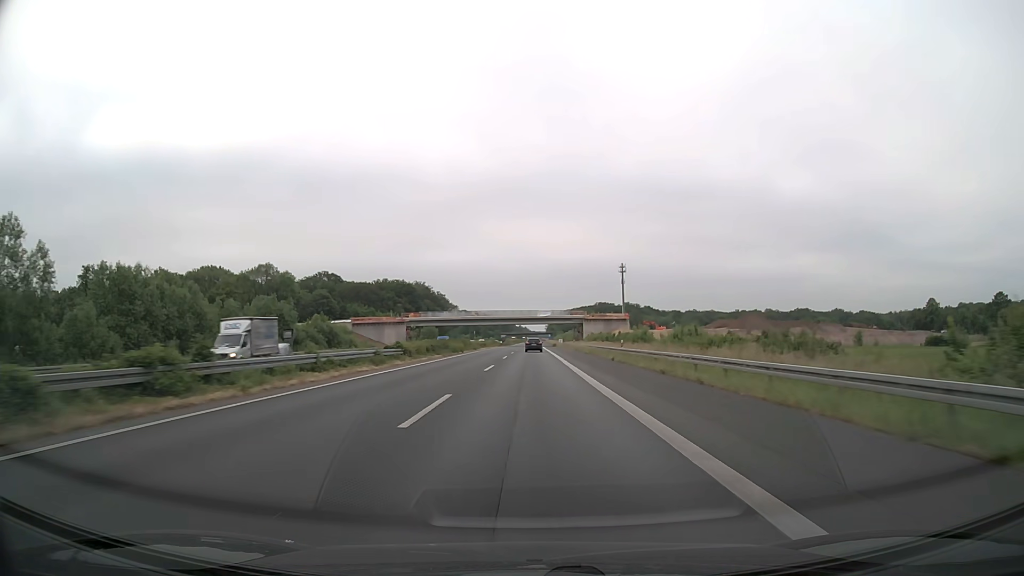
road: motorway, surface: asphalt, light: Day
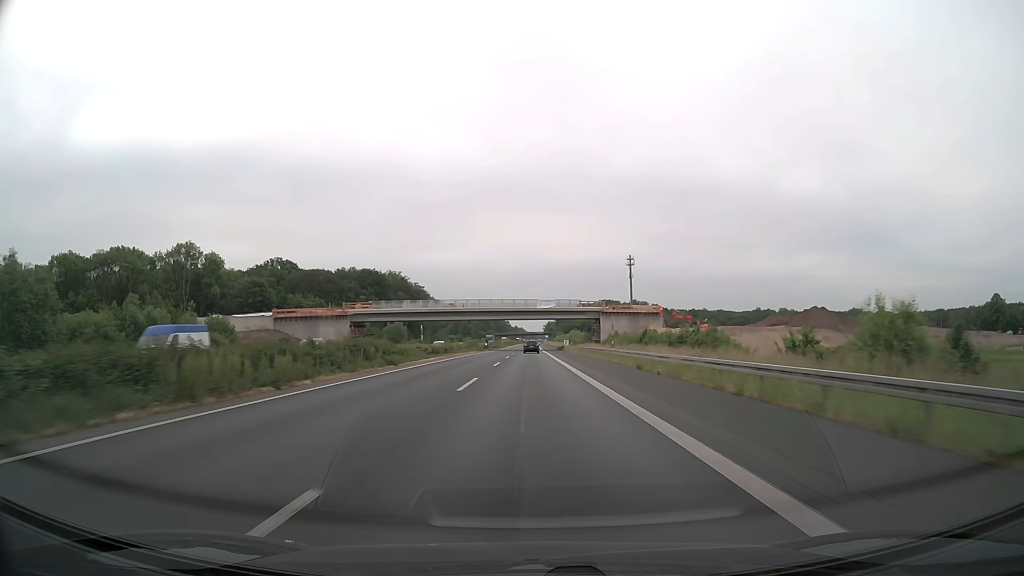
(+0.2, +47.5) m; 0°
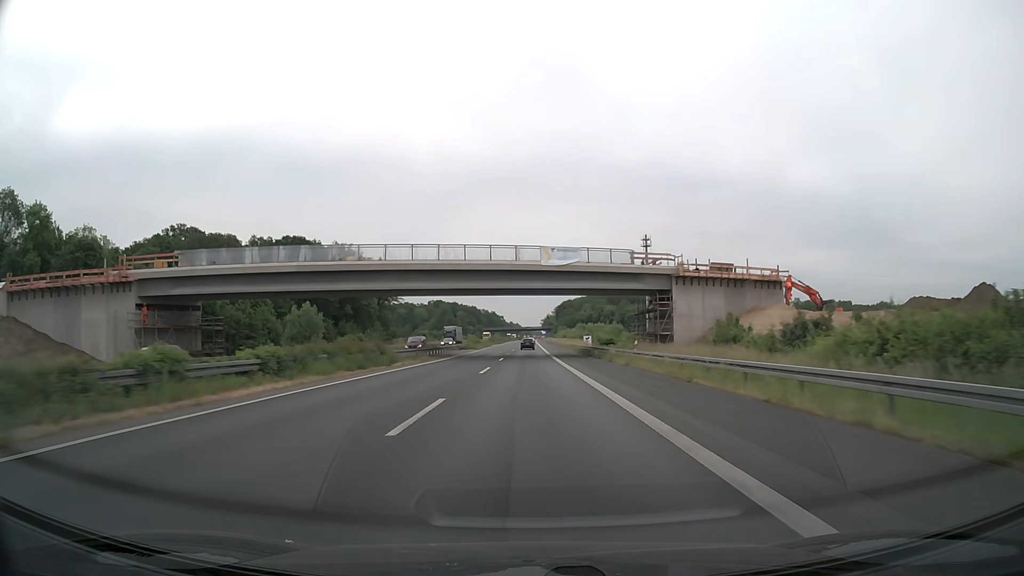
(+0.2, +63.3) m; 0°
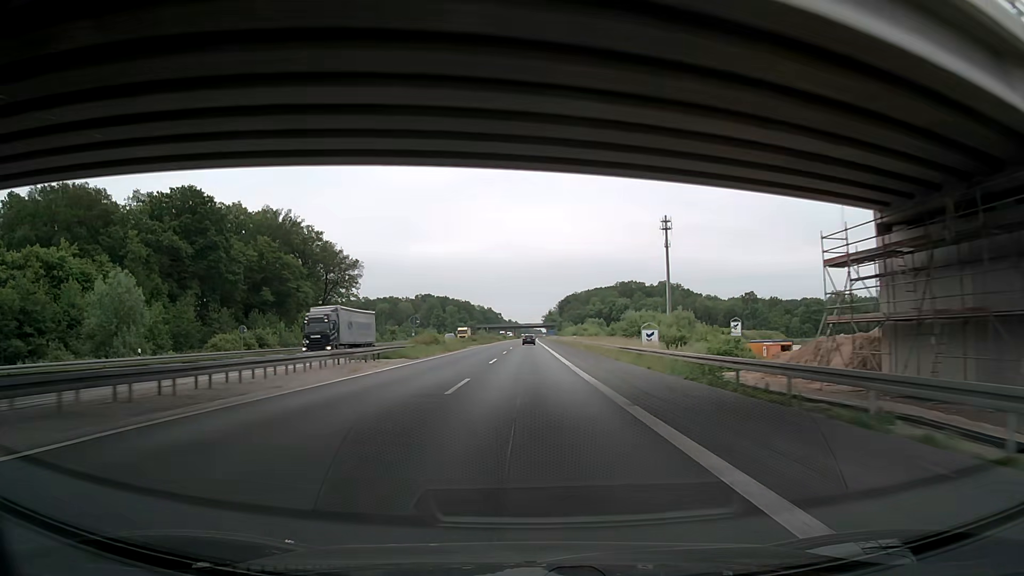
(+0.1, +47.6) m; 0°
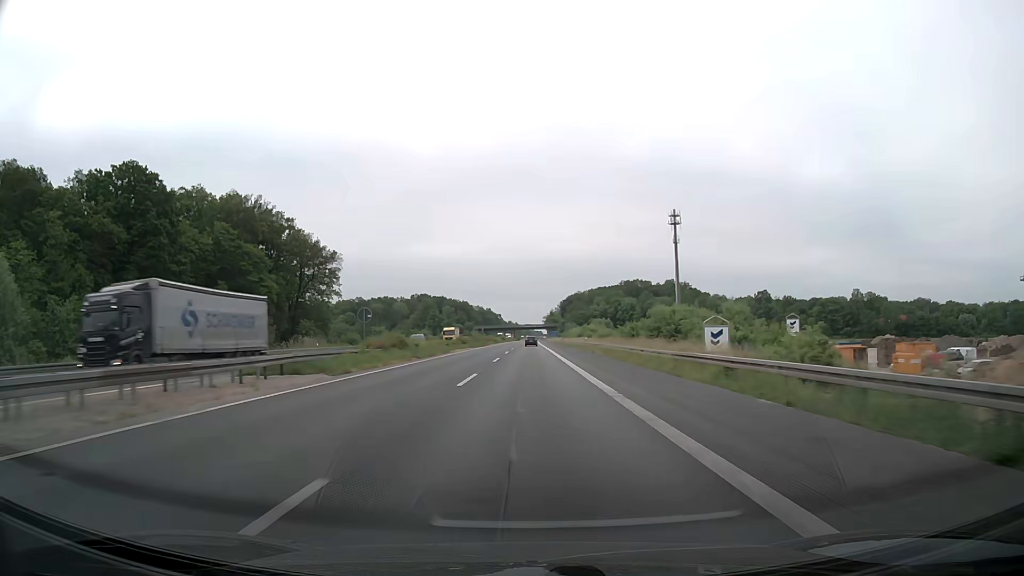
(0.0, +15.9) m; 0°
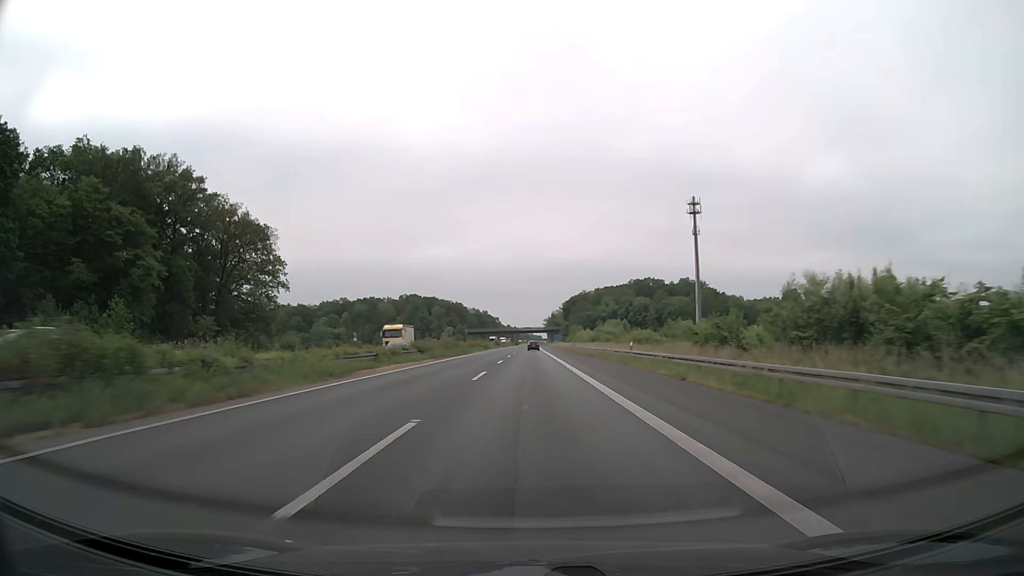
(+0.1, +31.7) m; 0°
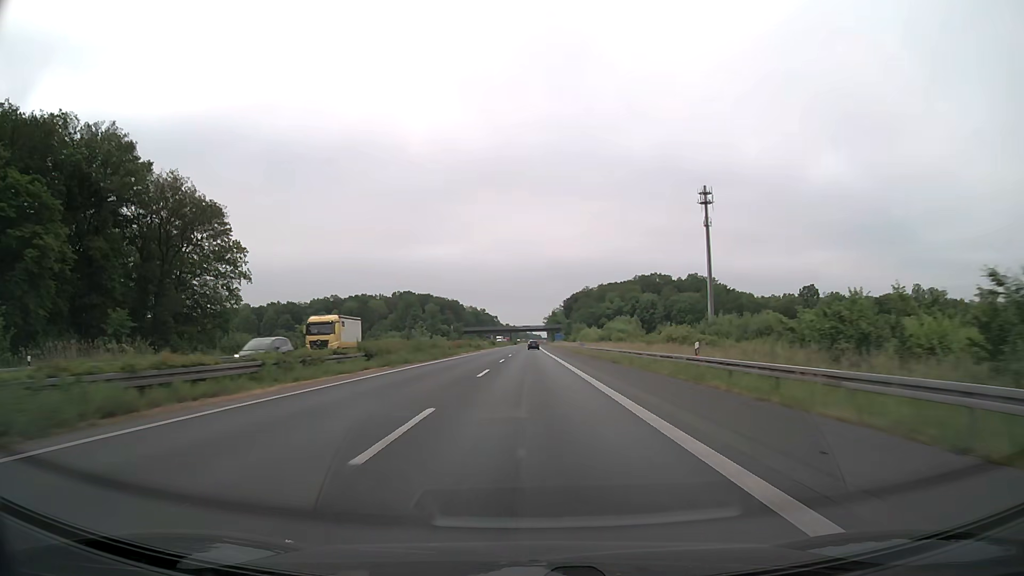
(0.0, +15.8) m; 0°
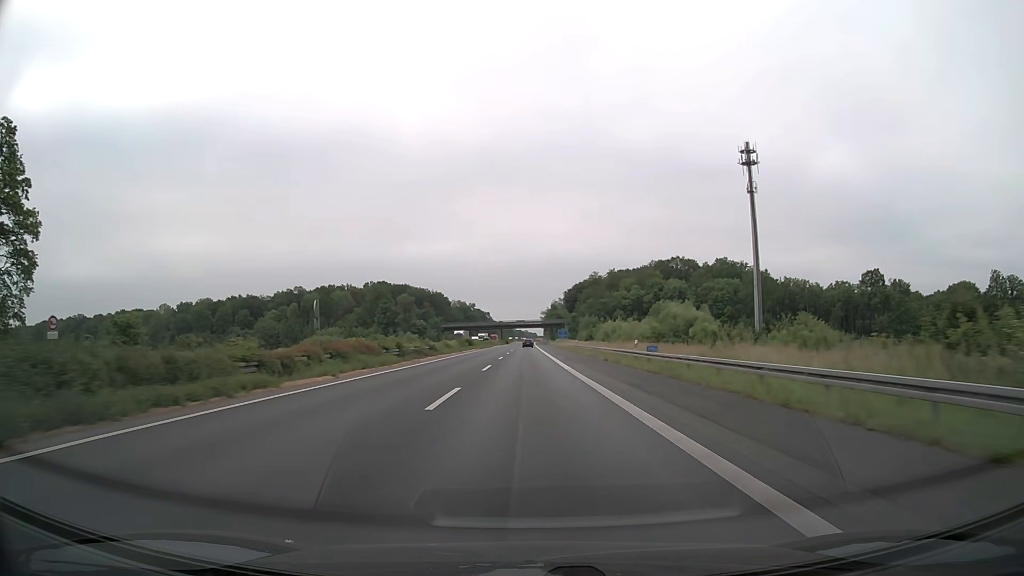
(+0.1, +47.4) m; 0°
(0, +10) (0, +20) (0, +30) (0, +40) (0, +50) (0, +60) (0, +70) (0, +80) (0, +90) (0, +100) m
